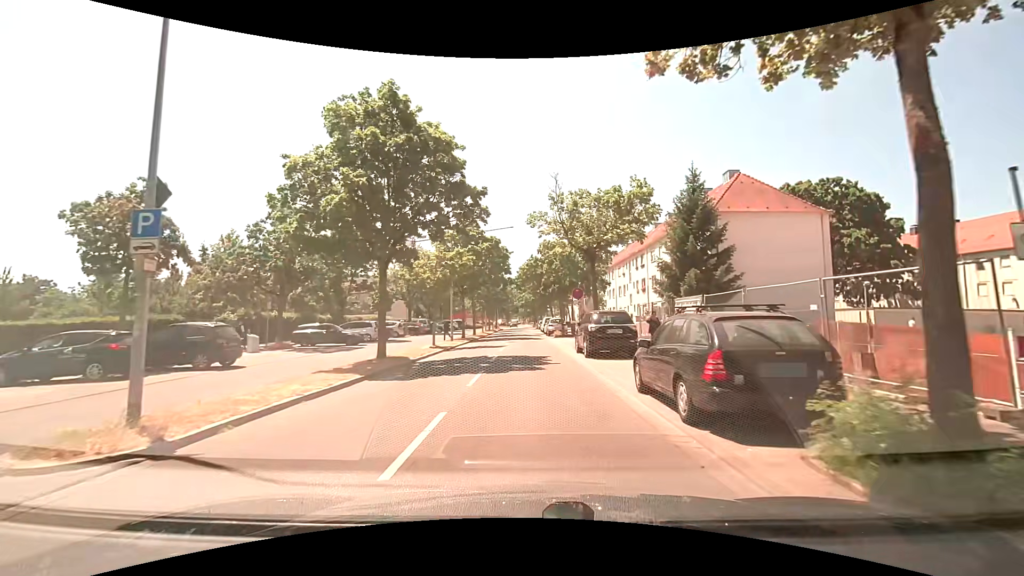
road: tertiary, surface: asphalt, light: Day
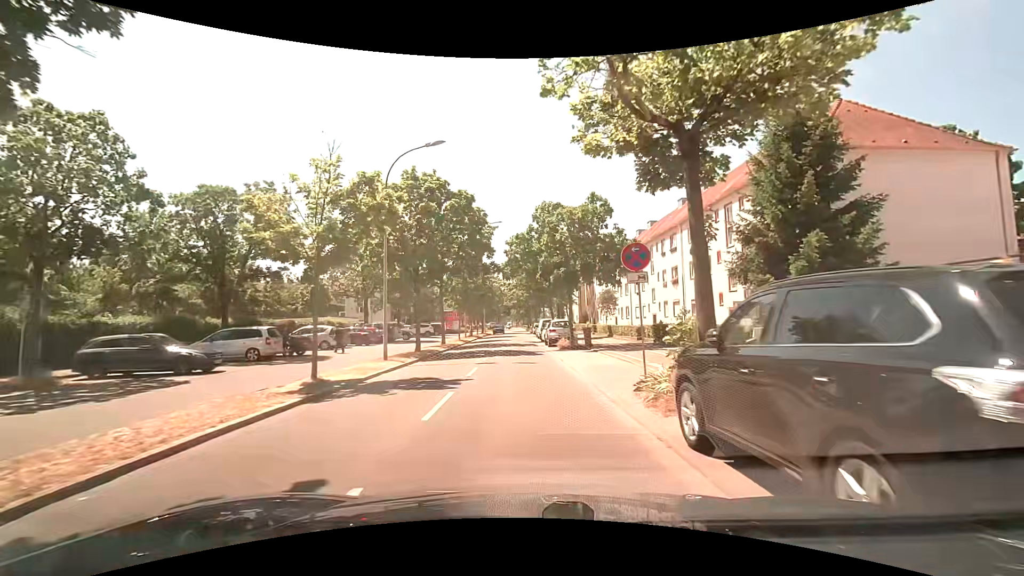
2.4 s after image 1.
(+0.2, +15.0) m; +1°
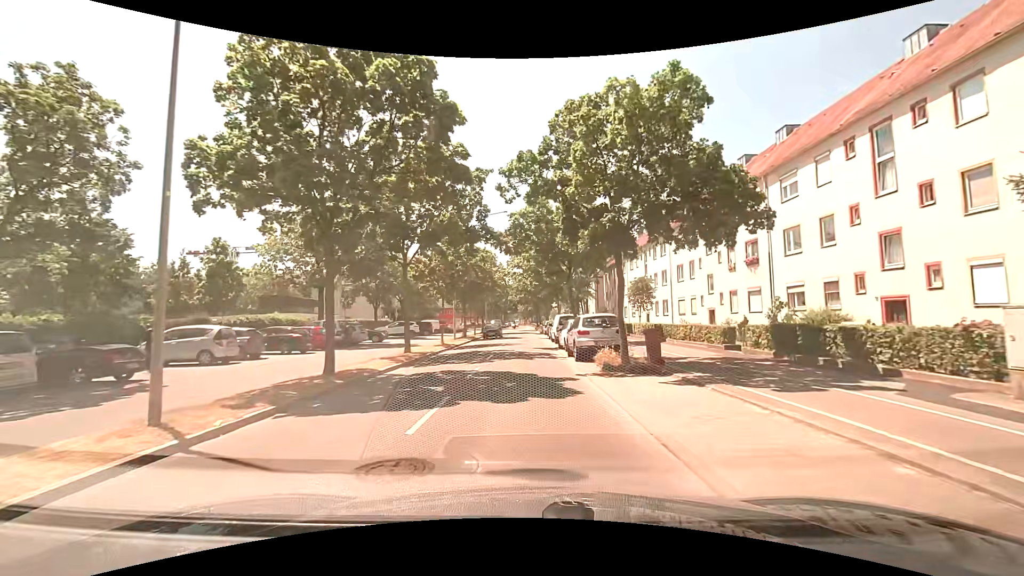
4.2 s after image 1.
(0.0, +13.3) m; -1°
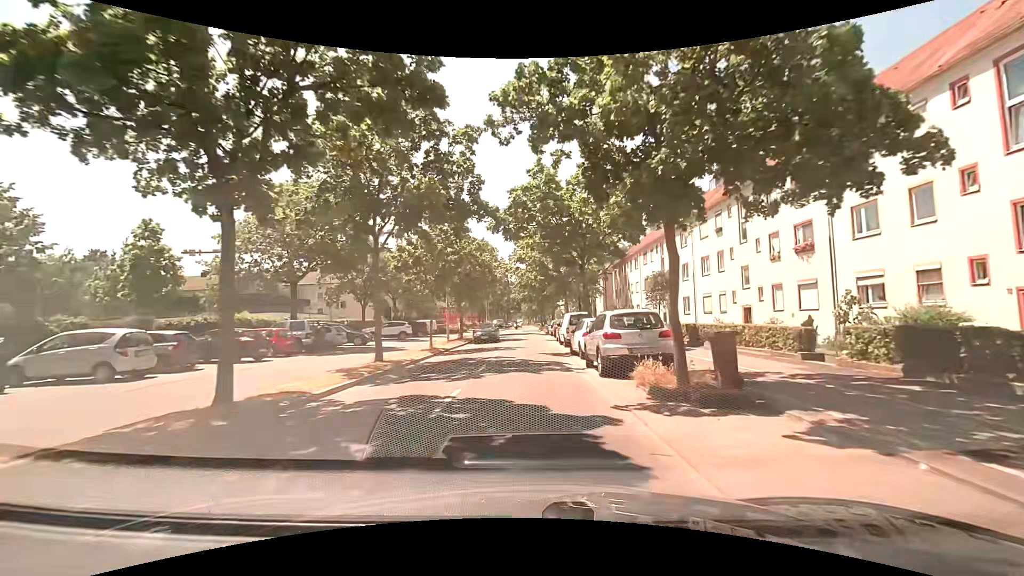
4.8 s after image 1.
(0.0, +5.1) m; 0°
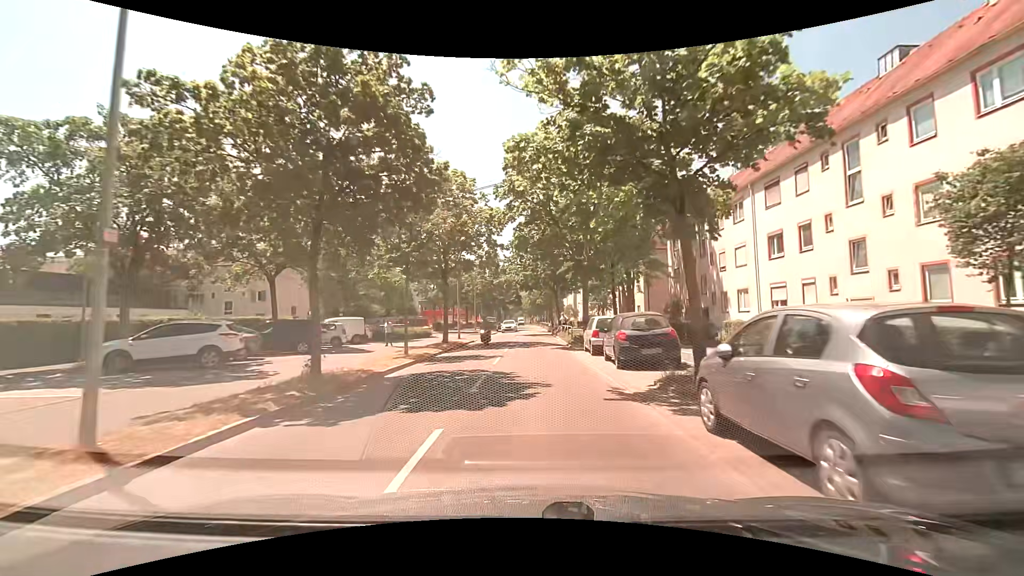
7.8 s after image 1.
(-0.2, +28.2) m; -1°
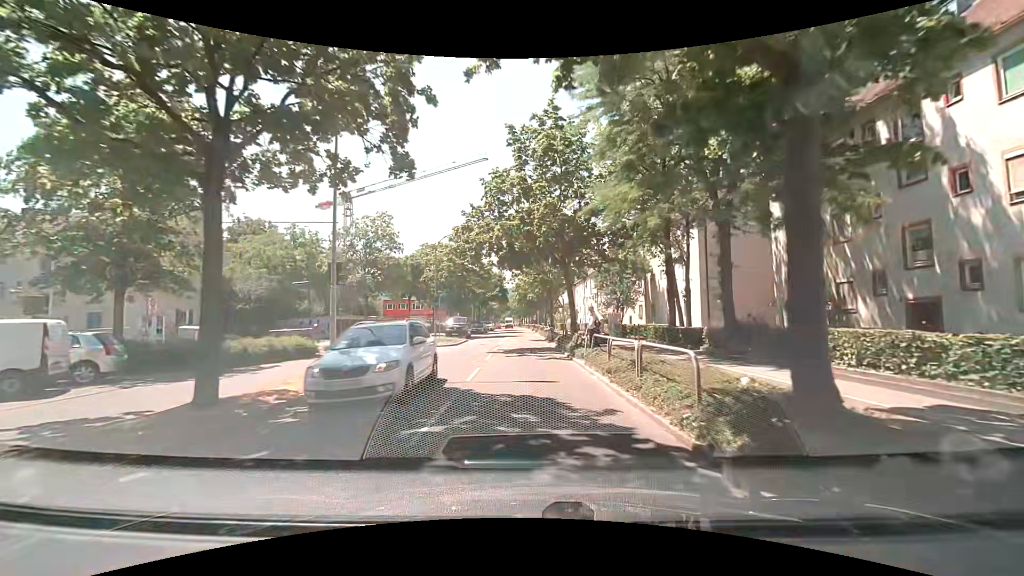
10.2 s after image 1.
(+0.3, +21.6) m; +1°
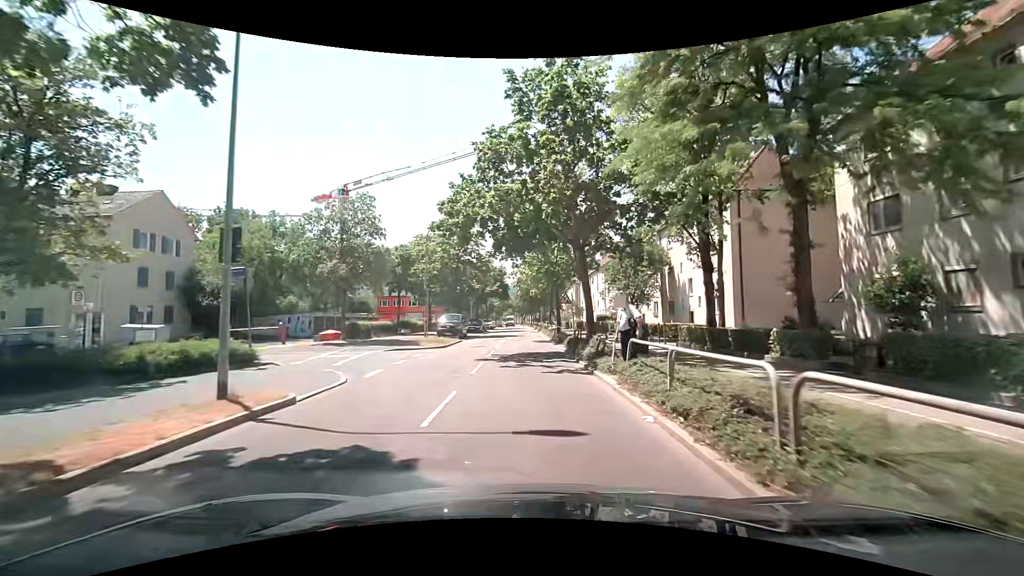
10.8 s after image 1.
(0.0, +5.1) m; +1°
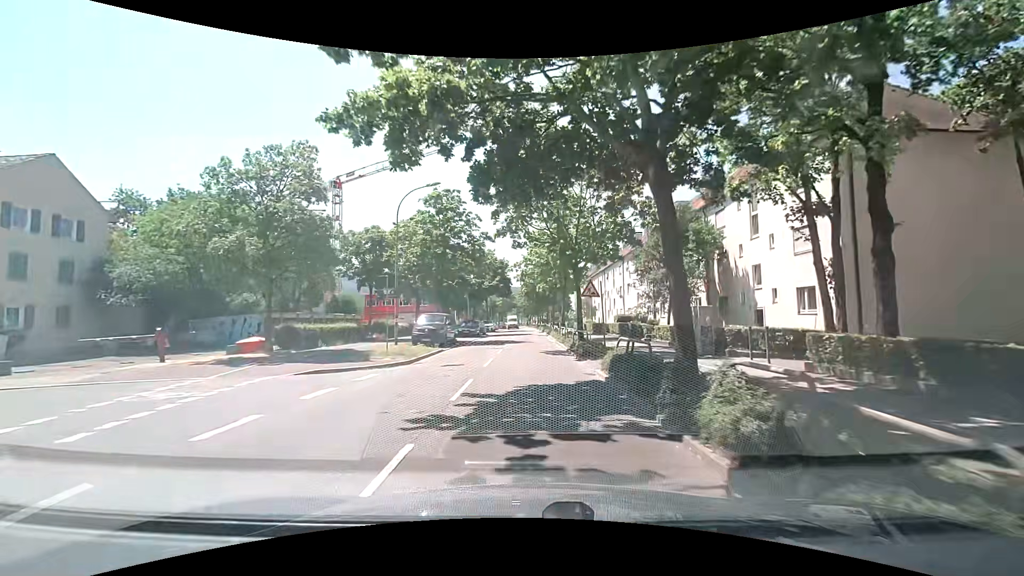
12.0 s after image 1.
(-0.3, +9.9) m; -1°
(0, +10) (0, +20) (0, +30) (0, +40) (0, +50) (-1, +60) (-1, +70) (-1, +80) (-1, +90) (-1, +100) m
